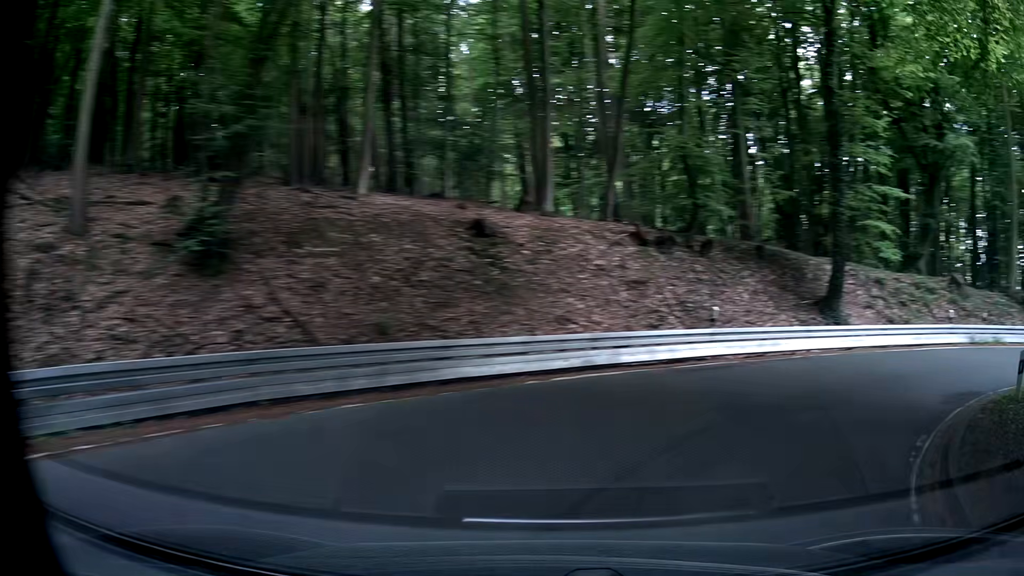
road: secondary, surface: asphalt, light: Day
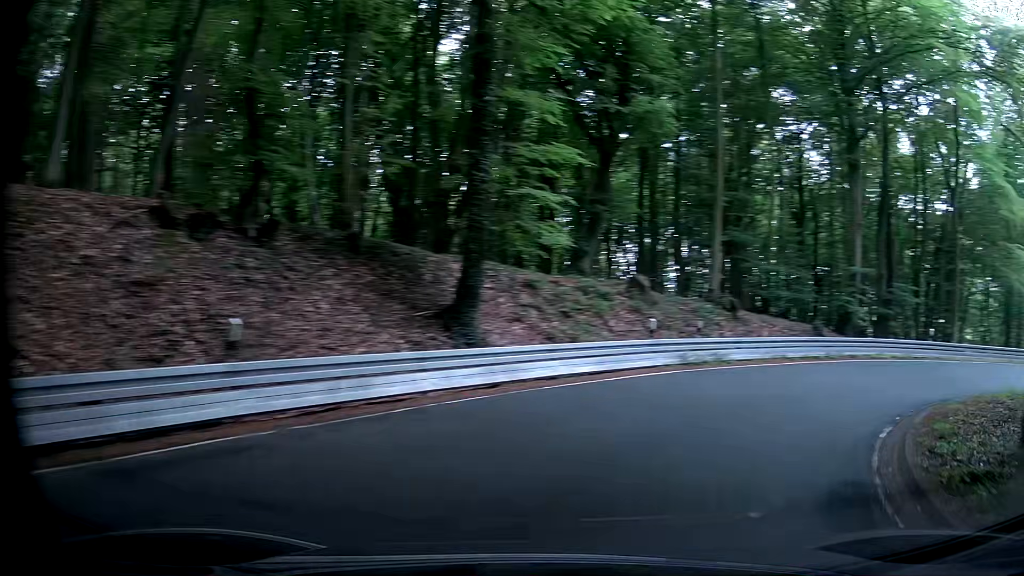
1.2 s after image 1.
(+2.2, +8.8) m; +28°
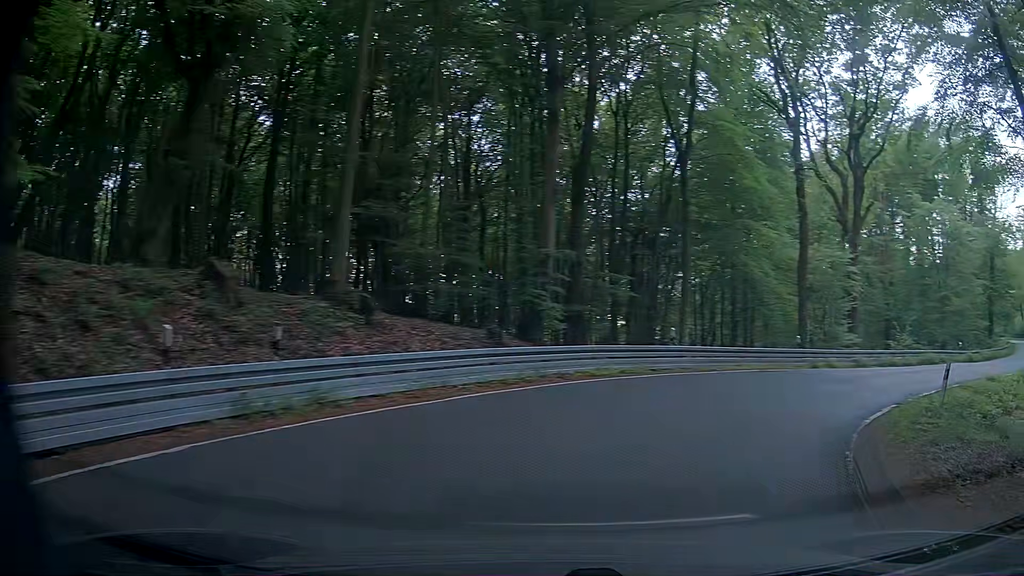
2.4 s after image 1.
(+2.6, +9.6) m; +29°
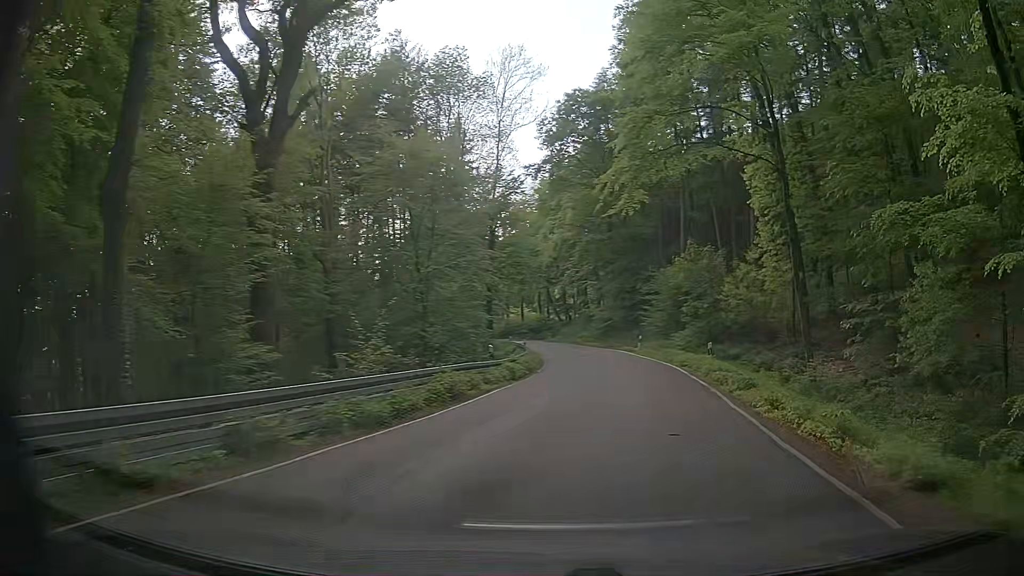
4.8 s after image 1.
(+9.3, +21.2) m; +47°
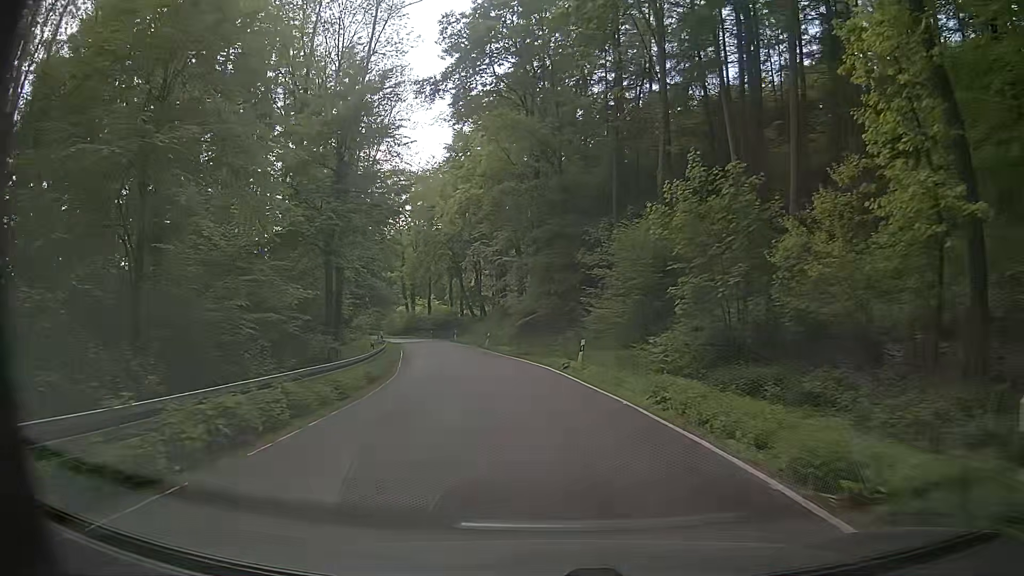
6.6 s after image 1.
(+3.6, +21.5) m; +13°
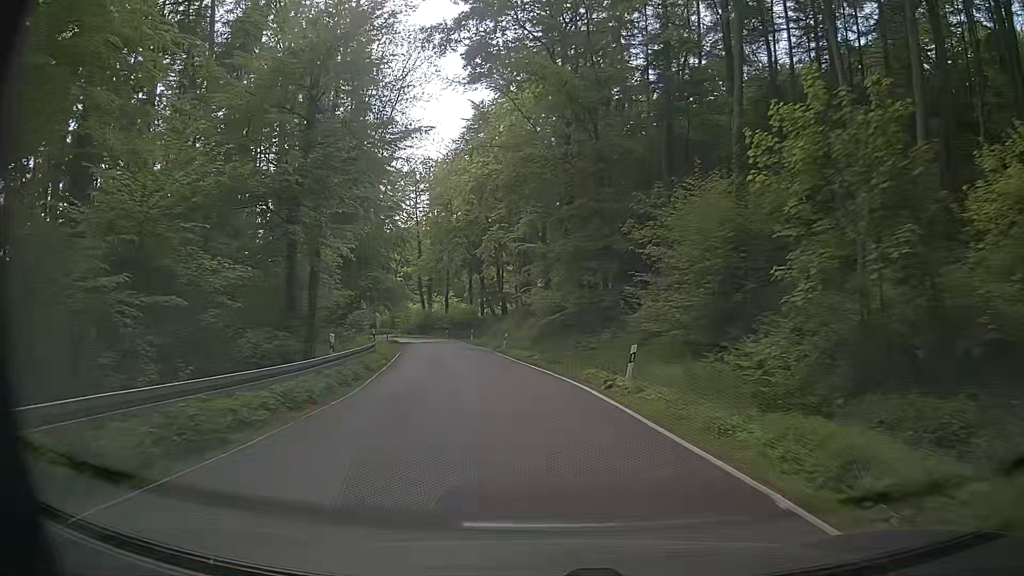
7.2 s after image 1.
(-0.2, +8.0) m; -3°
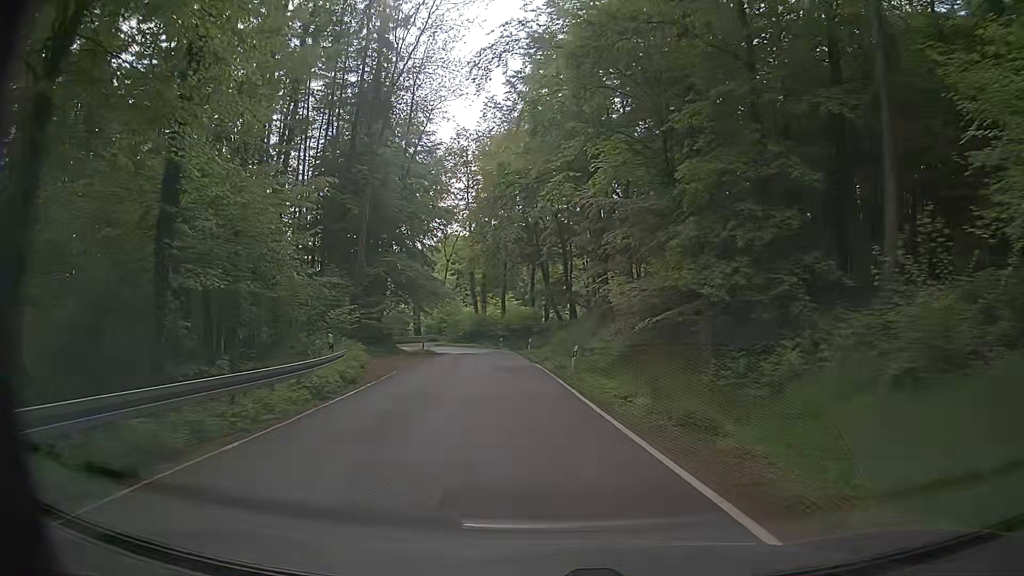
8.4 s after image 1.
(-0.6, +16.2) m; -5°
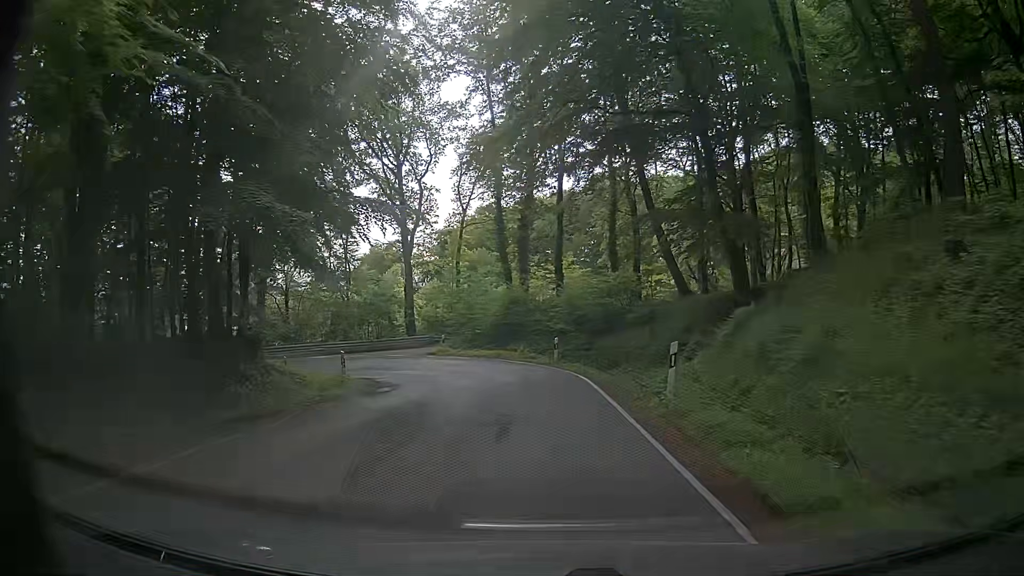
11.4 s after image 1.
(-2.5, +37.4) m; -6°
(0, +10) (0, +20) (-2, +30) (-8, +37) (-18, +41) (-28, +42) (-37, +40) (-47, +36) (-56, +32) (-64, +27) m
